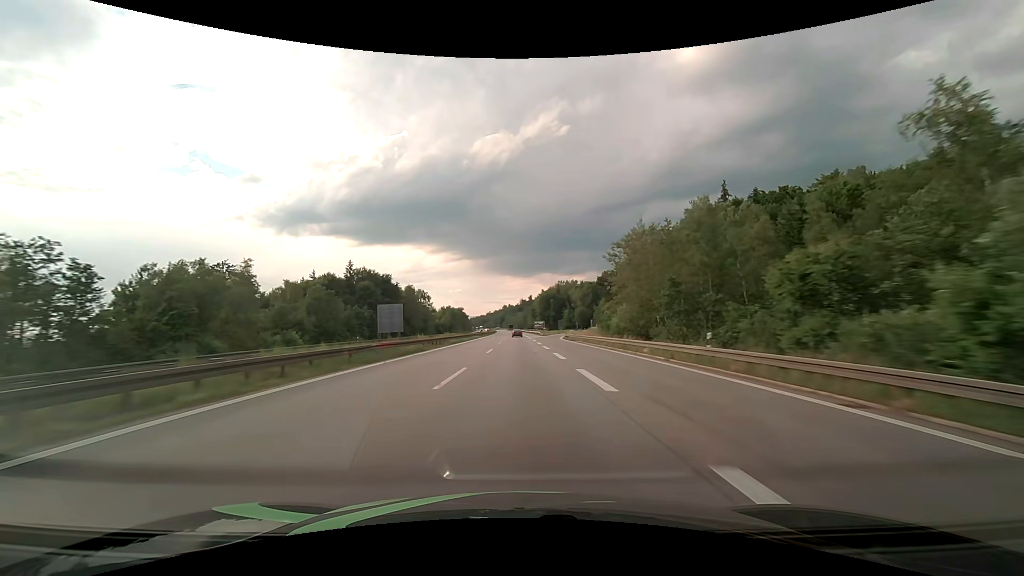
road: motorway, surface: asphalt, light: Day
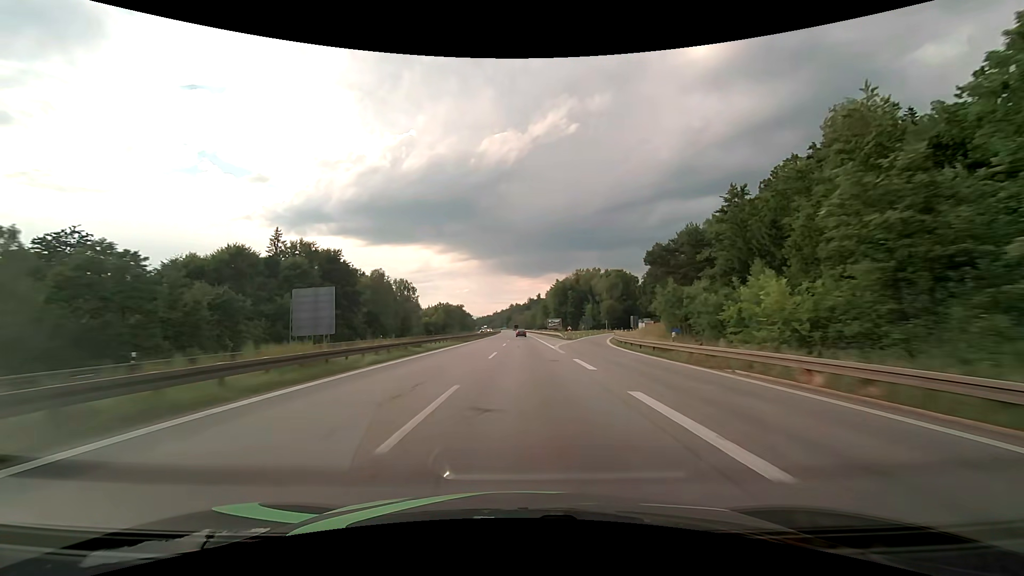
(-0.3, +42.1) m; -1°
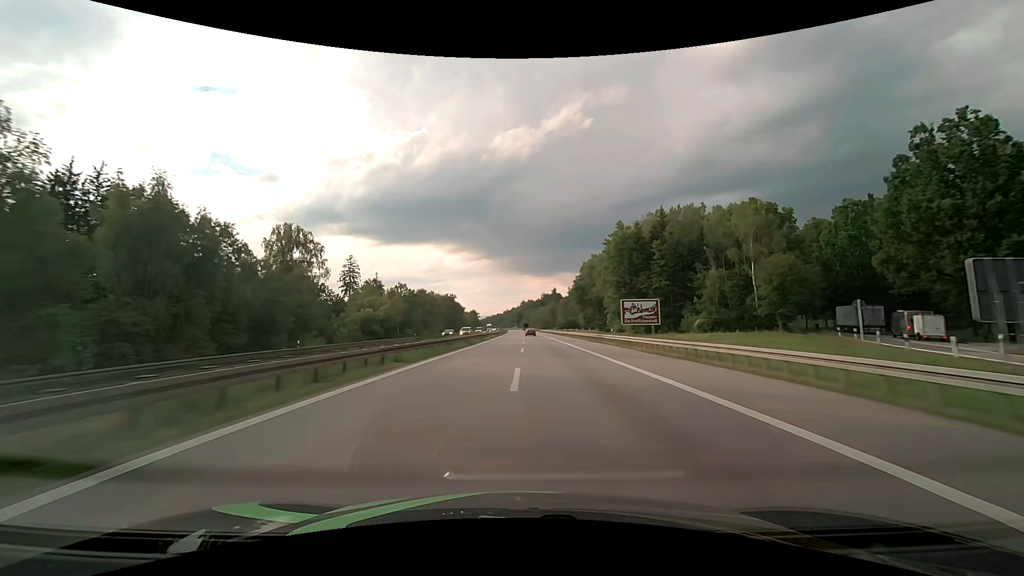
(-1.0, +84.6) m; -1°
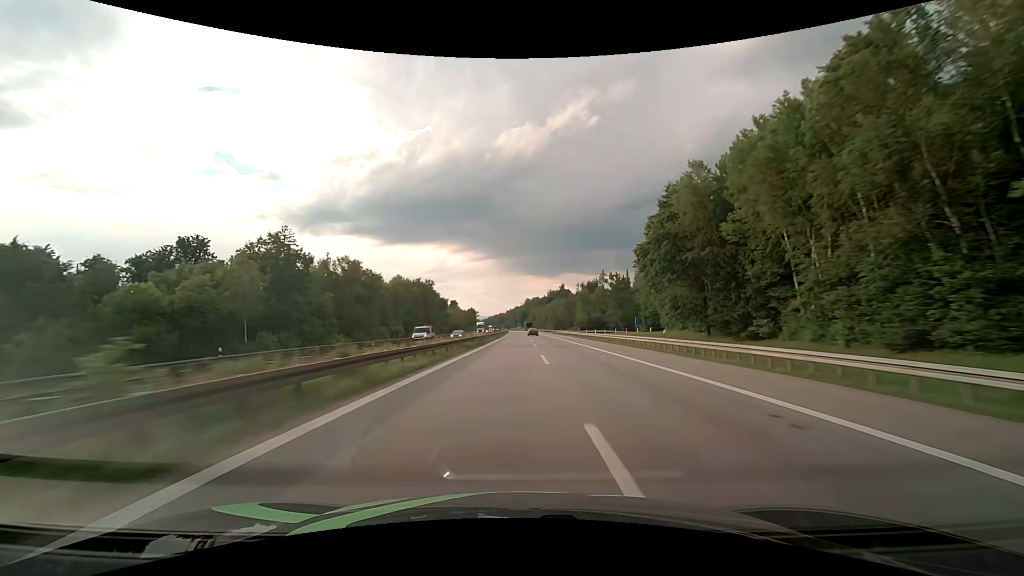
(-0.2, +63.6) m; 0°
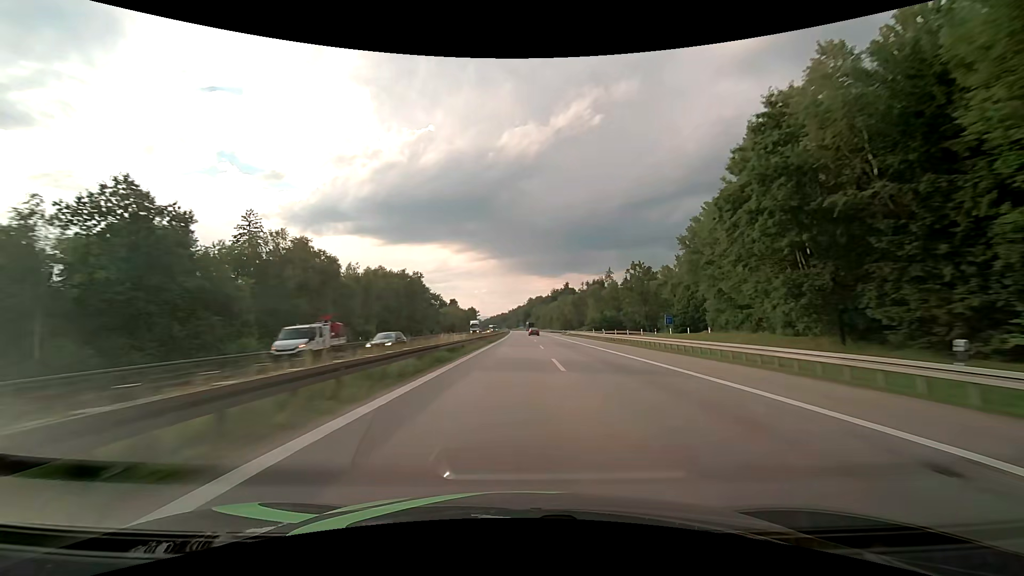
(-0.1, +21.1) m; 0°
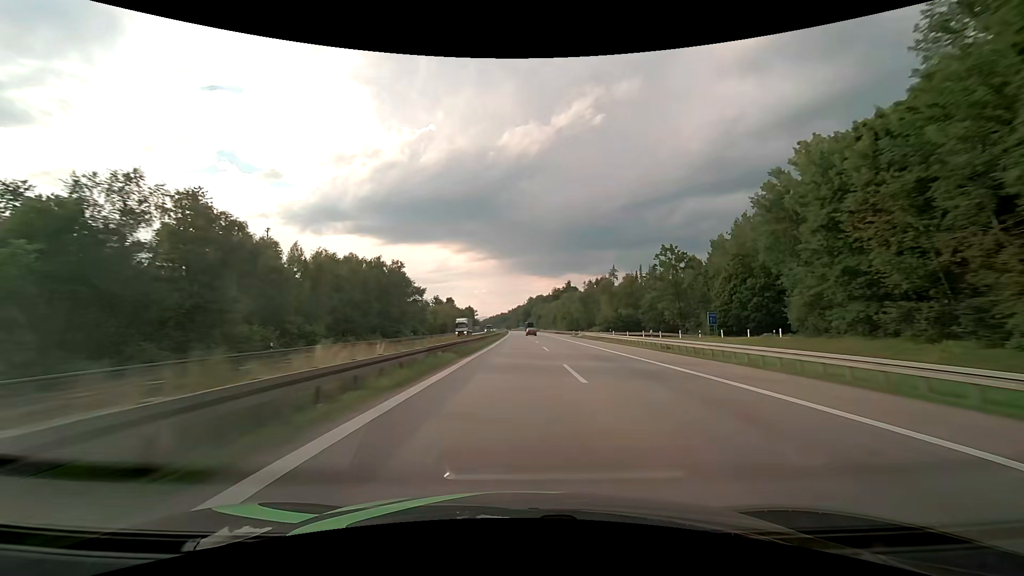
(0.0, +21.1) m; 0°
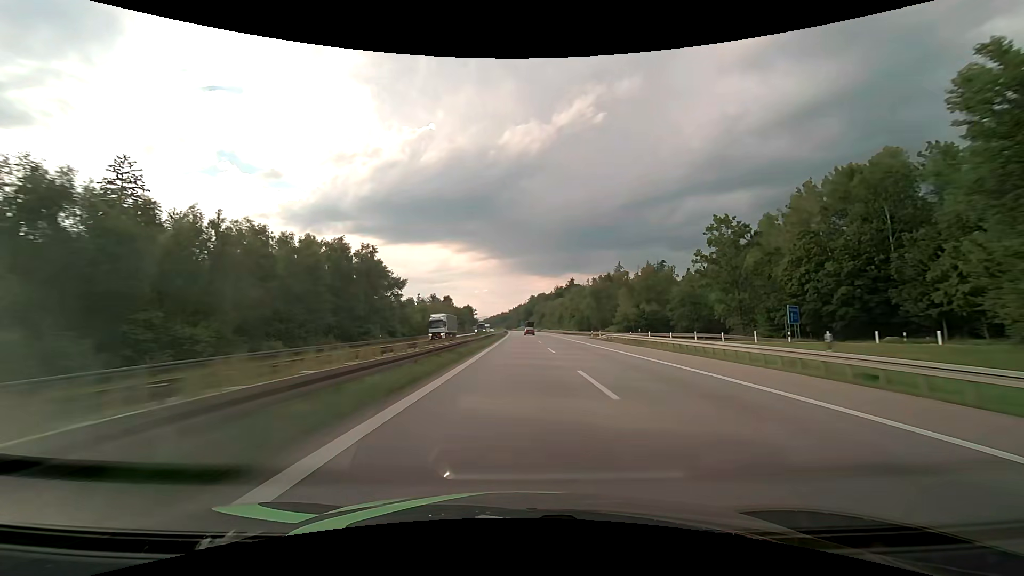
(0.0, +21.1) m; 0°
(0, +10) (0, +20) (0, +30) (0, +40) (0, +50) (0, +60) (0, +70) (0, +80) (0, +90) (0, +100) m
